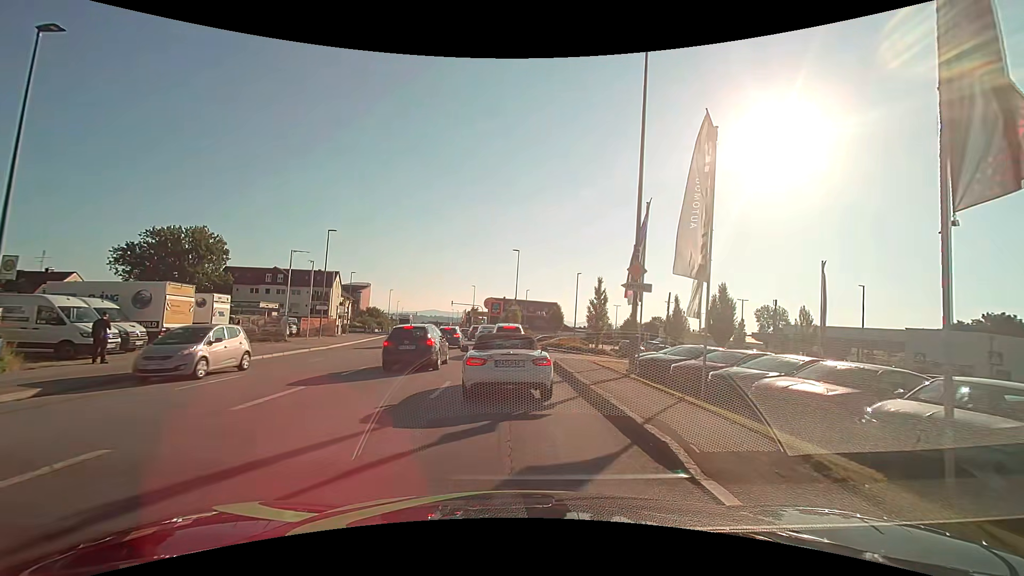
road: tertiary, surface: asphalt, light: Day
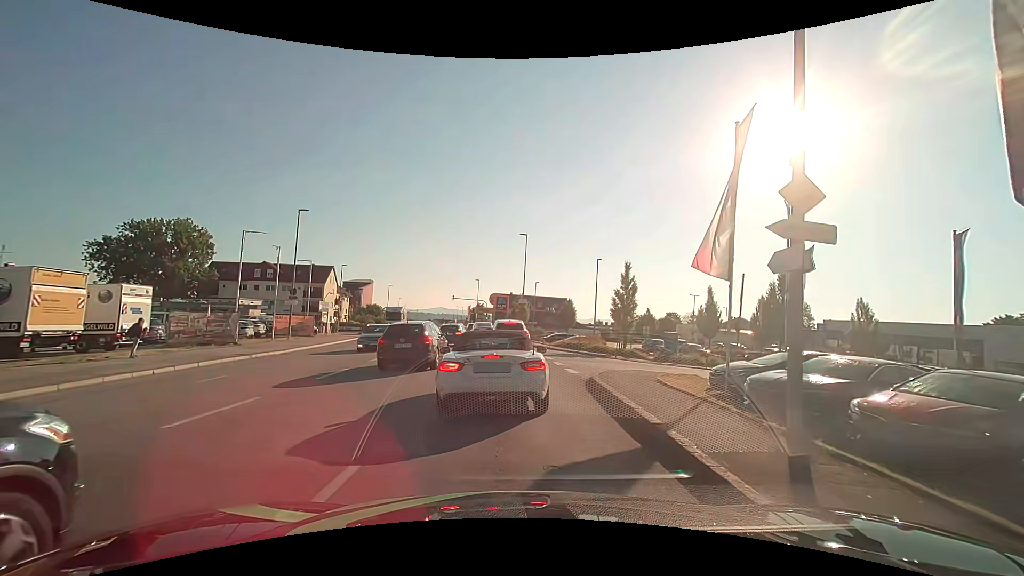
(0.0, +7.7) m; 0°
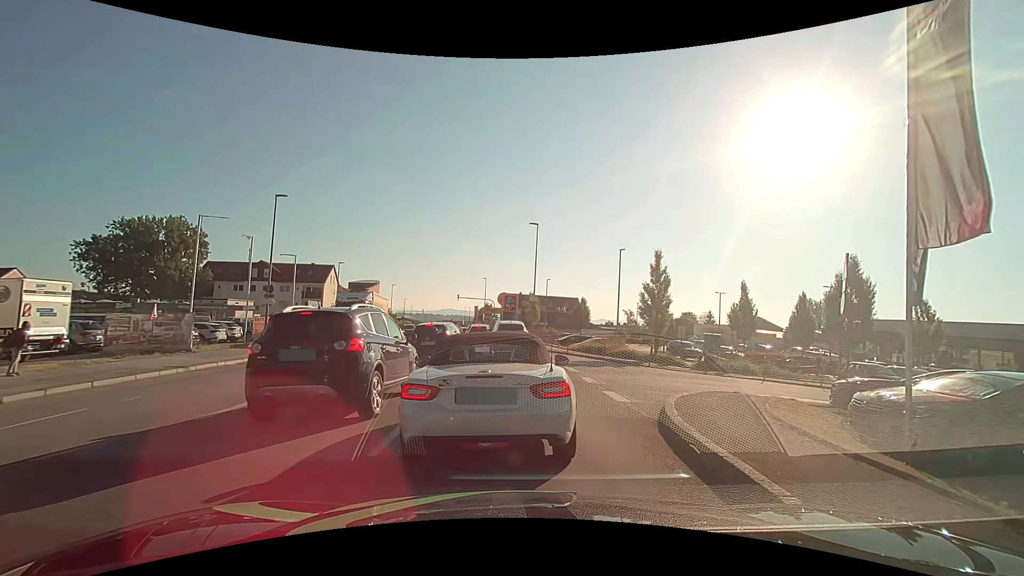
(-0.1, +5.0) m; -1°
